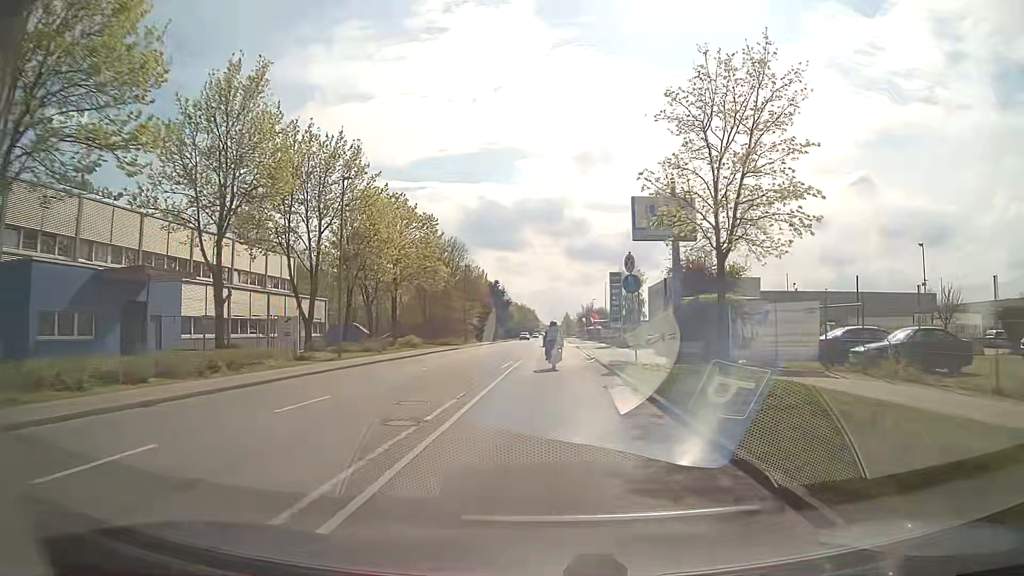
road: residential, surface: asphalt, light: Day
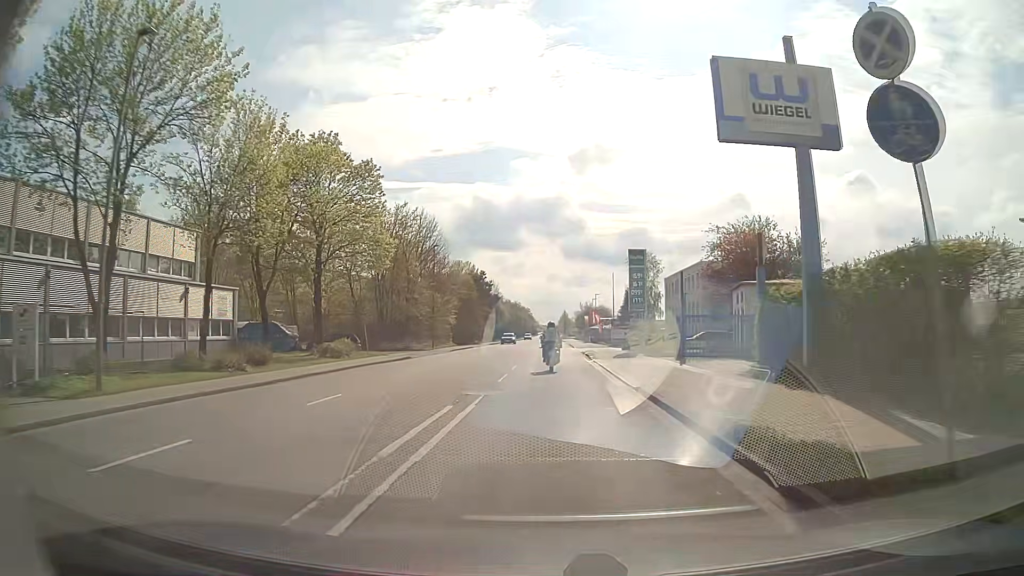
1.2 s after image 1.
(+0.1, +17.2) m; 0°
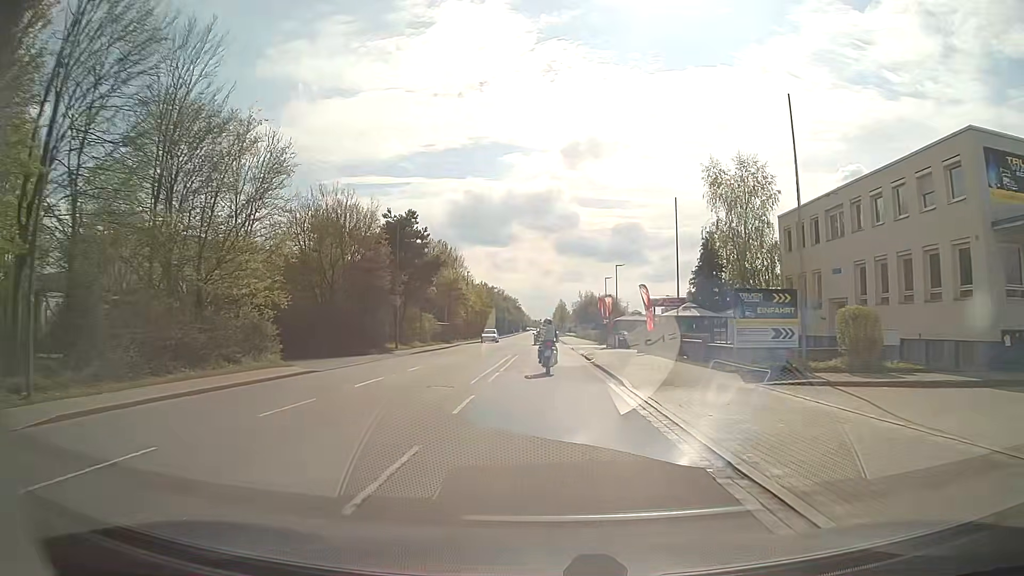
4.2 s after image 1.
(+0.4, +43.4) m; +1°
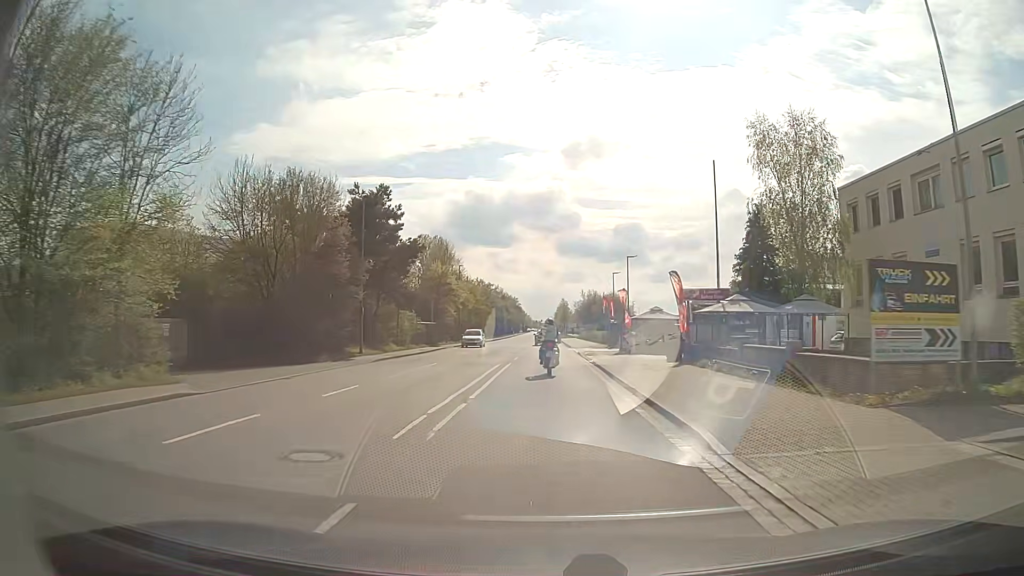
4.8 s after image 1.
(0.0, +8.6) m; 0°
